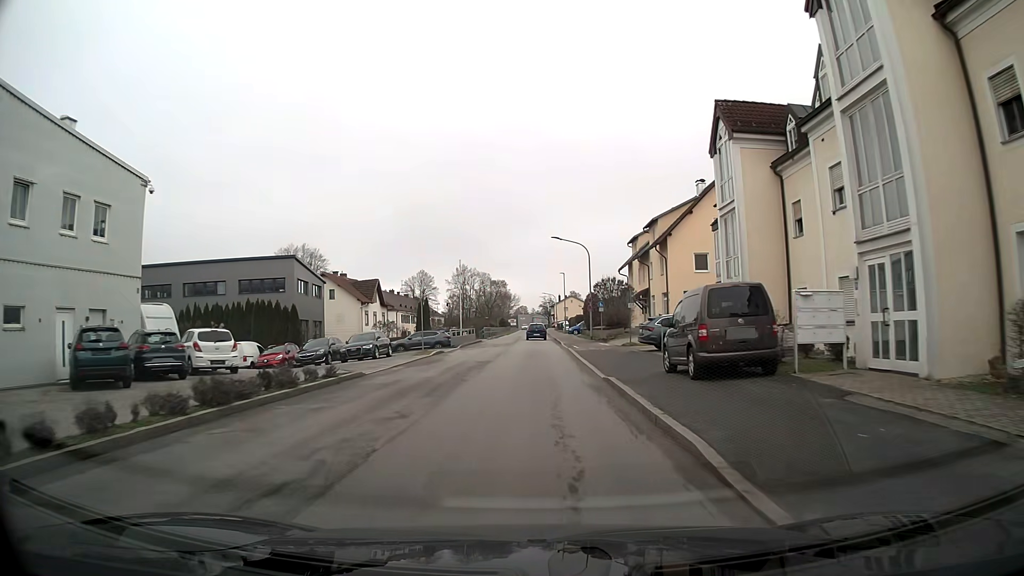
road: unclassified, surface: asphalt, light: Day
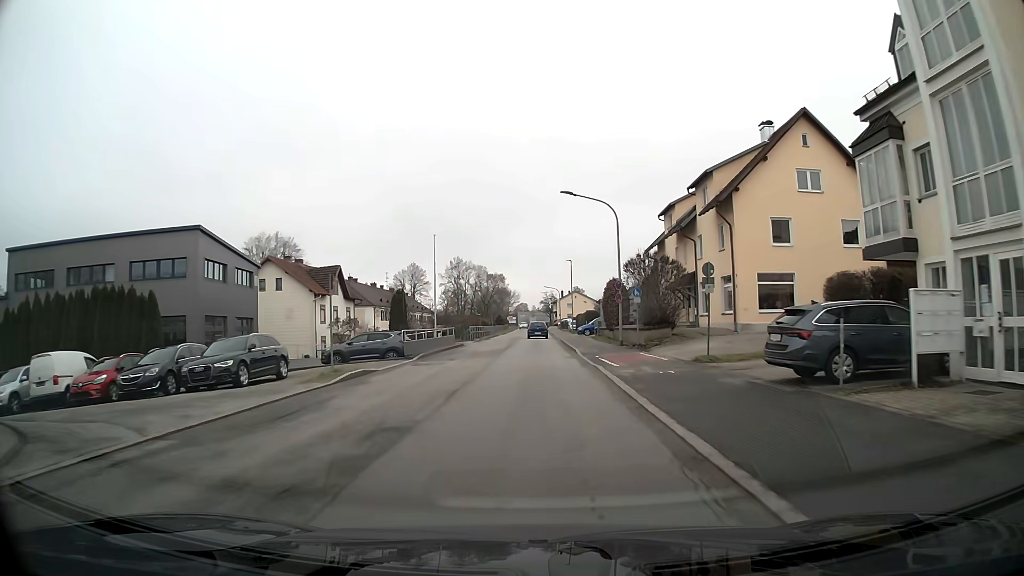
(0.0, +15.9) m; 0°
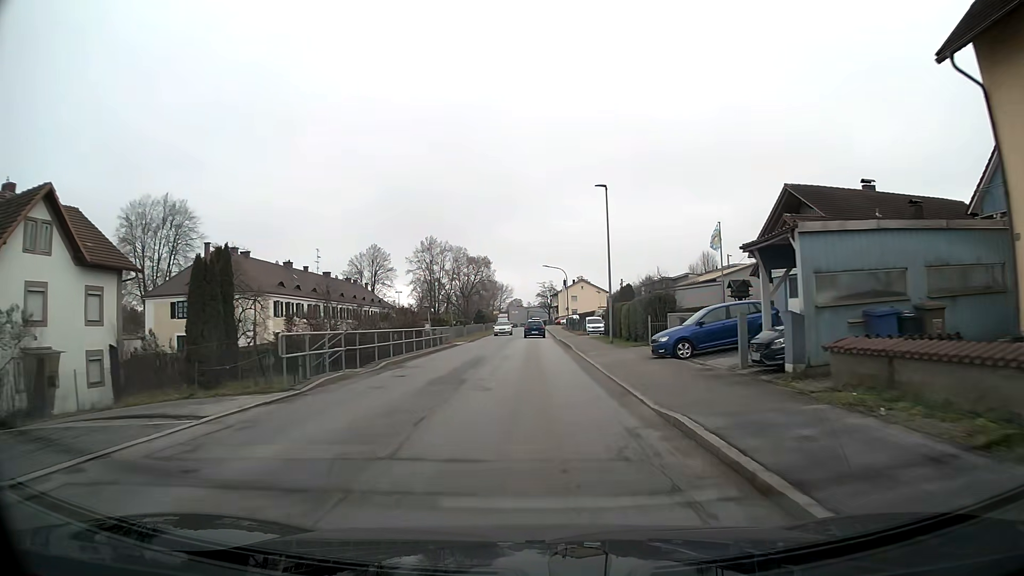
(+0.1, +40.6) m; 0°
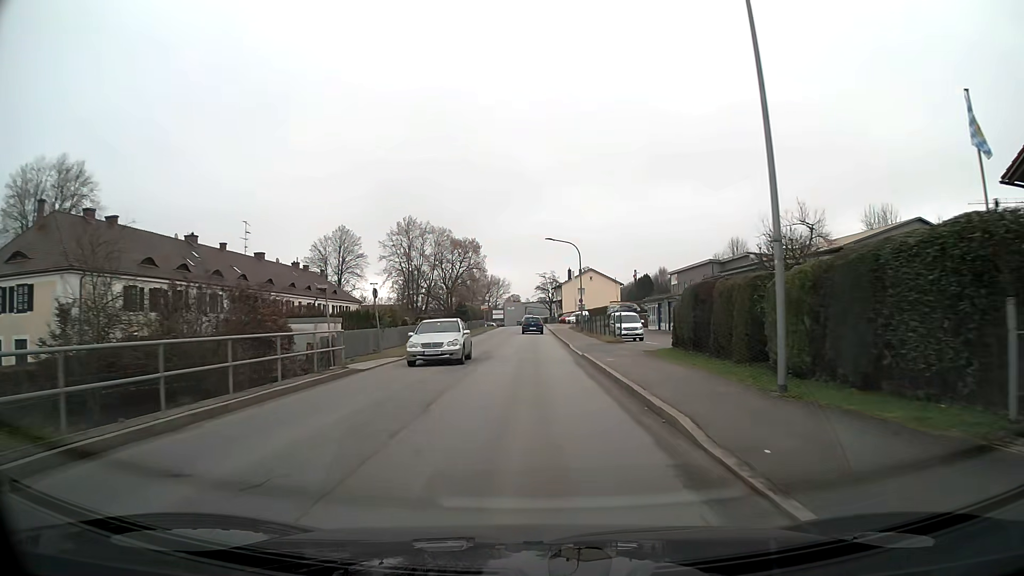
(0.0, +23.9) m; 0°
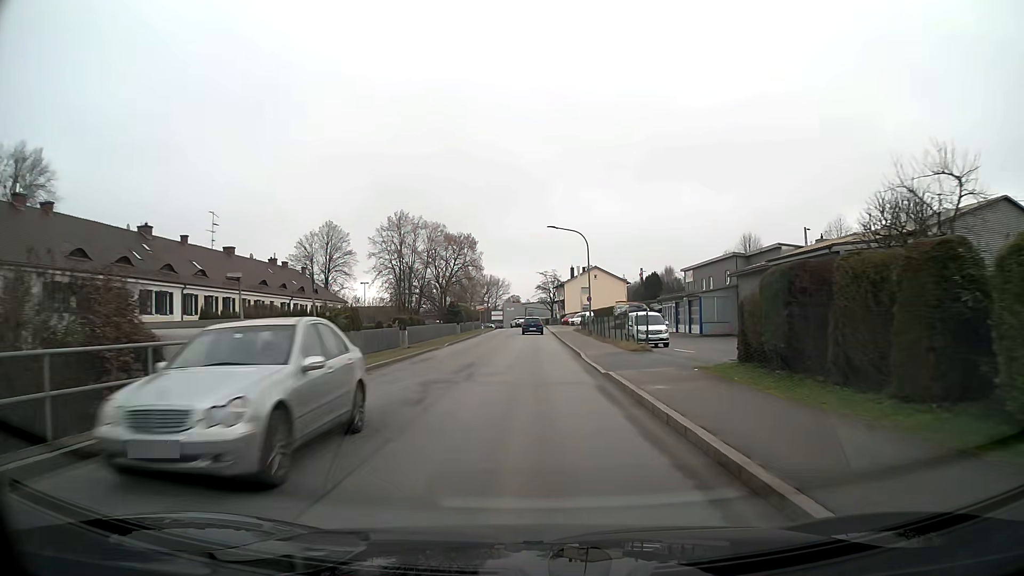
(0.0, +7.8) m; 0°
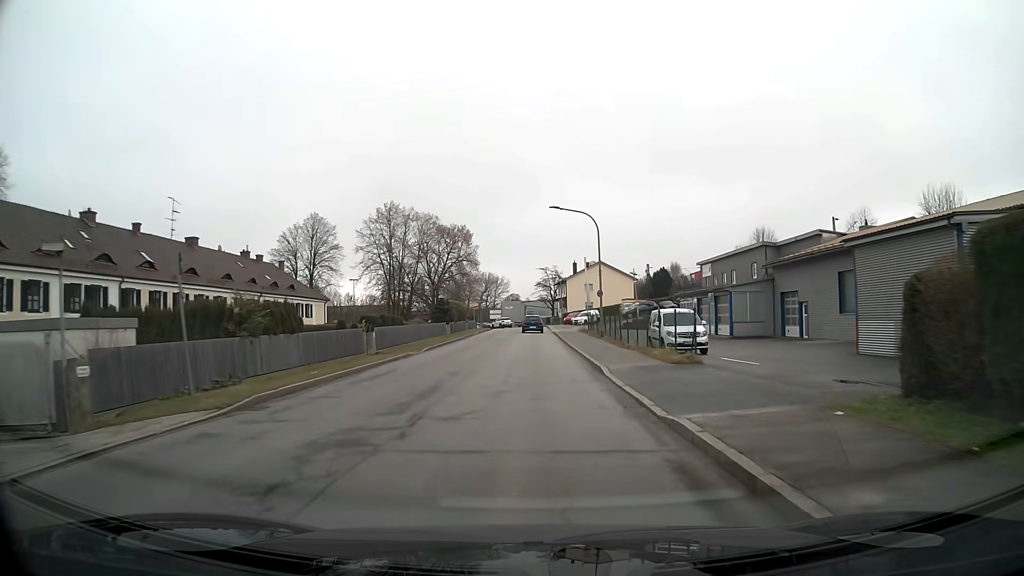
(0.0, +7.7) m; 0°
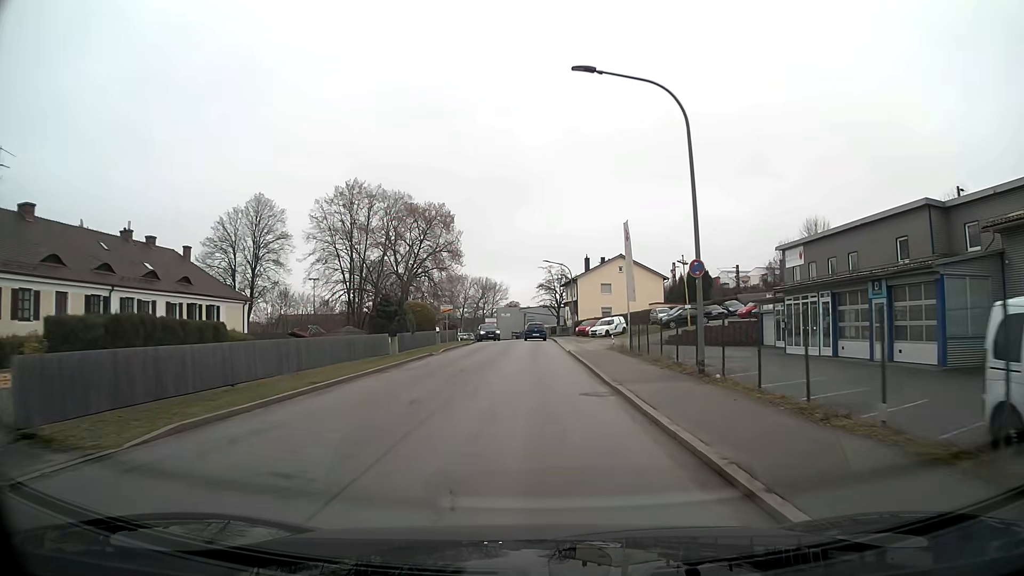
(-0.1, +22.8) m; 0°
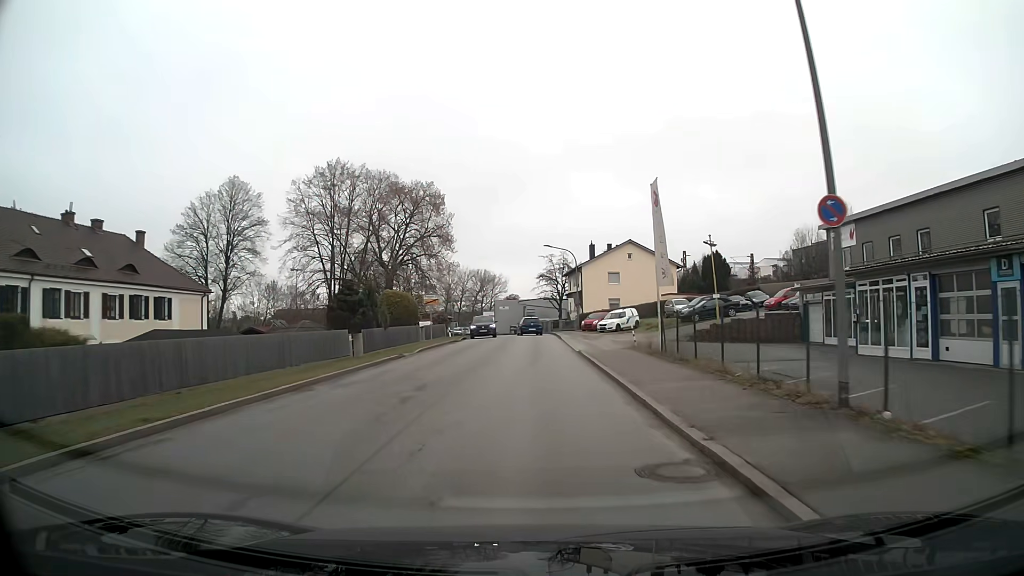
(0.0, +7.5) m; 0°
(0, +10) (0, +20) (0, +30) (0, +40) (0, +50) (-2, +60) (-7, +69) (-13, +76) (-21, +83) (-28, +90) m
